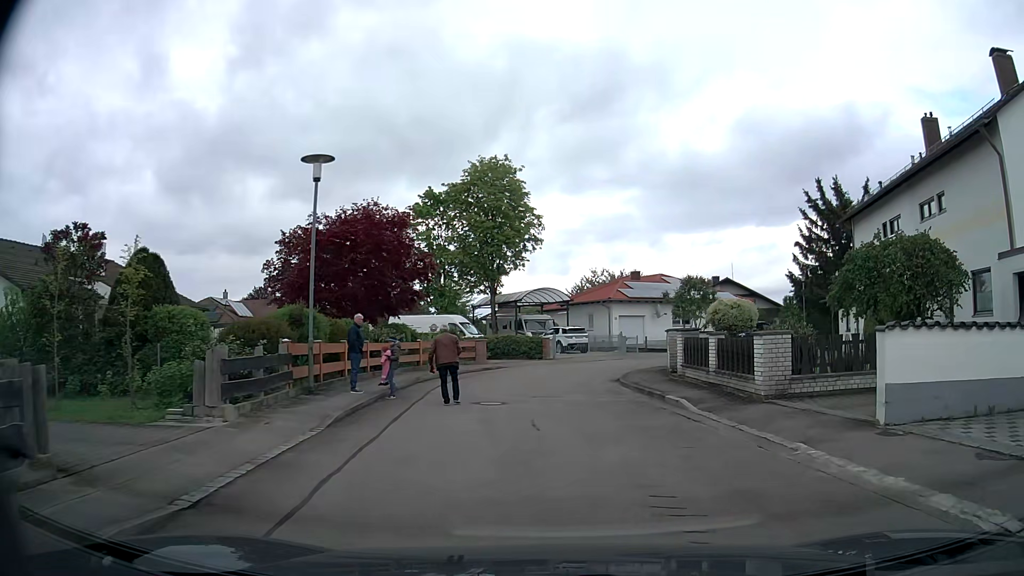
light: Day
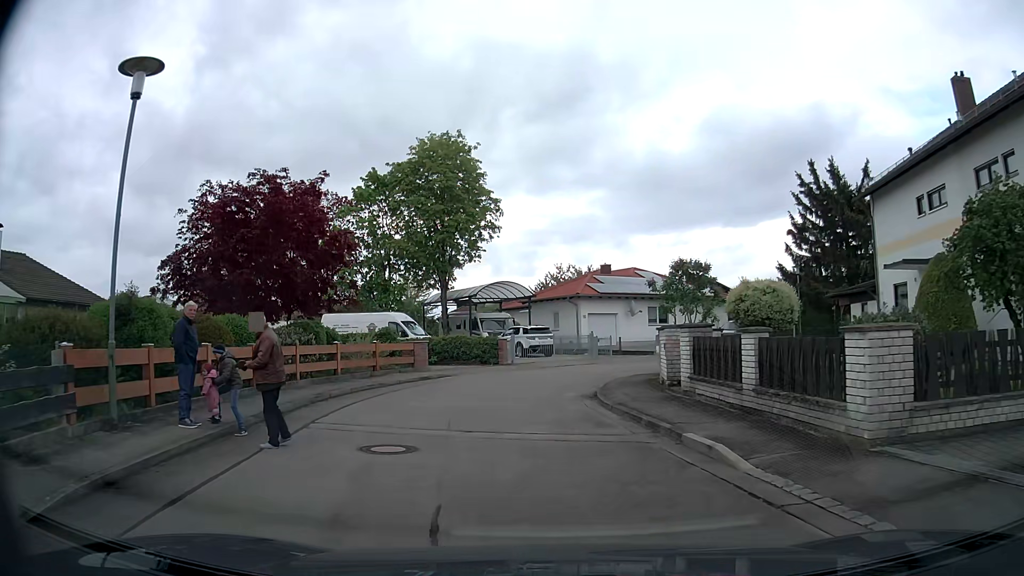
(+0.2, +5.9) m; +2°
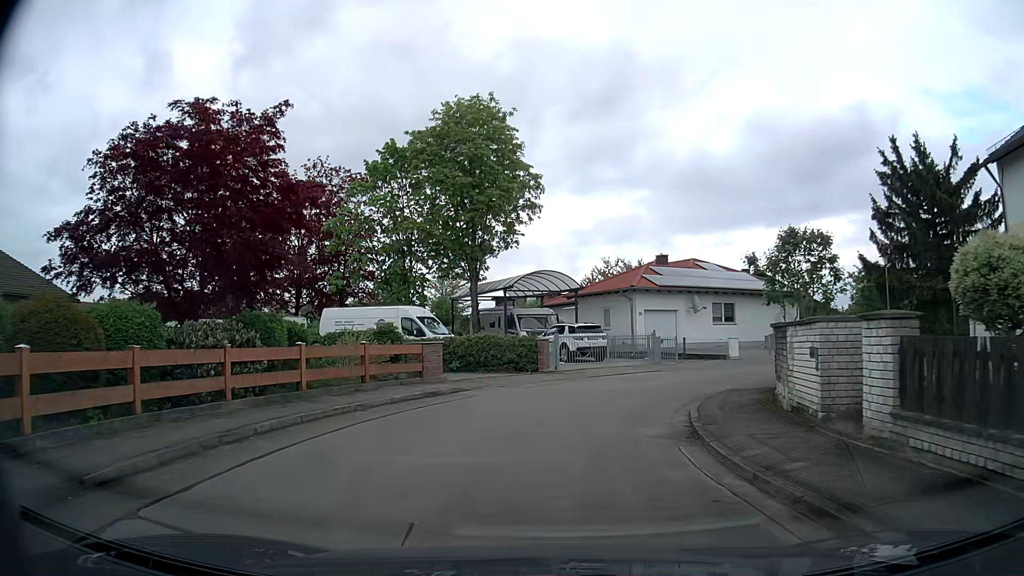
(-0.1, +6.5) m; -3°
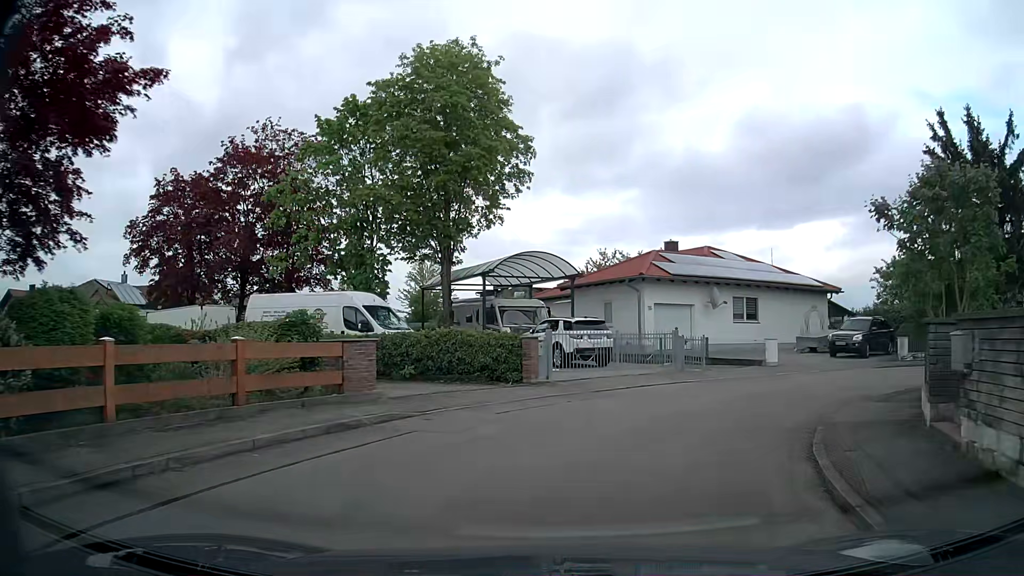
(0.0, +6.5) m; 0°
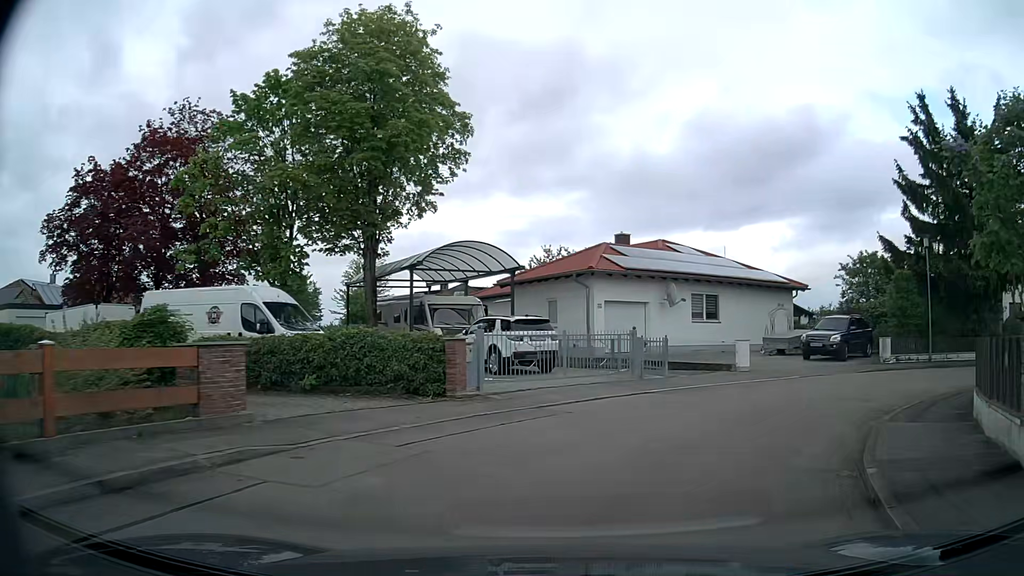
(+0.1, +3.3) m; +4°
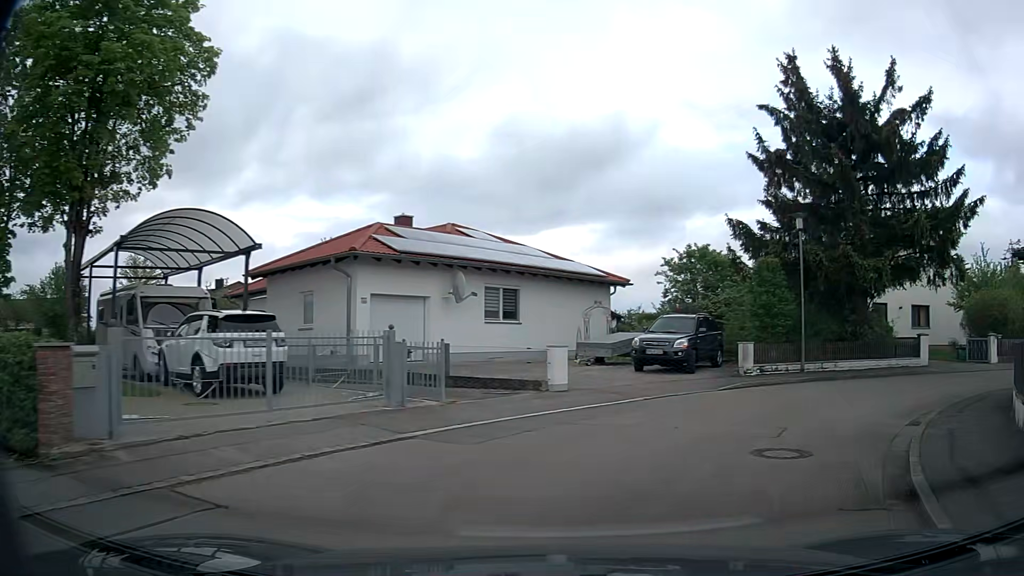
(+0.9, +6.4) m; +18°
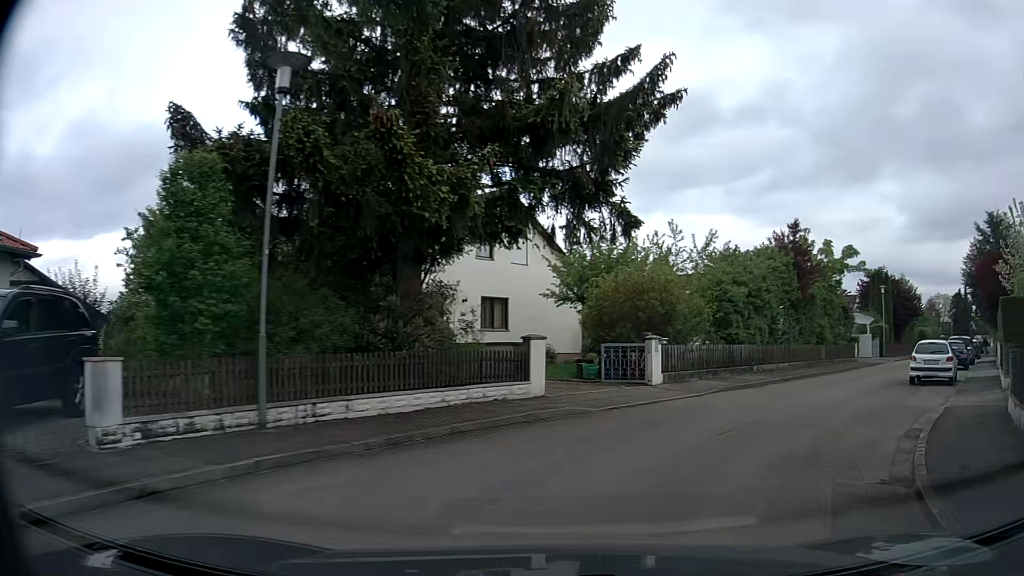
(+4.6, +12.3) m; +40°
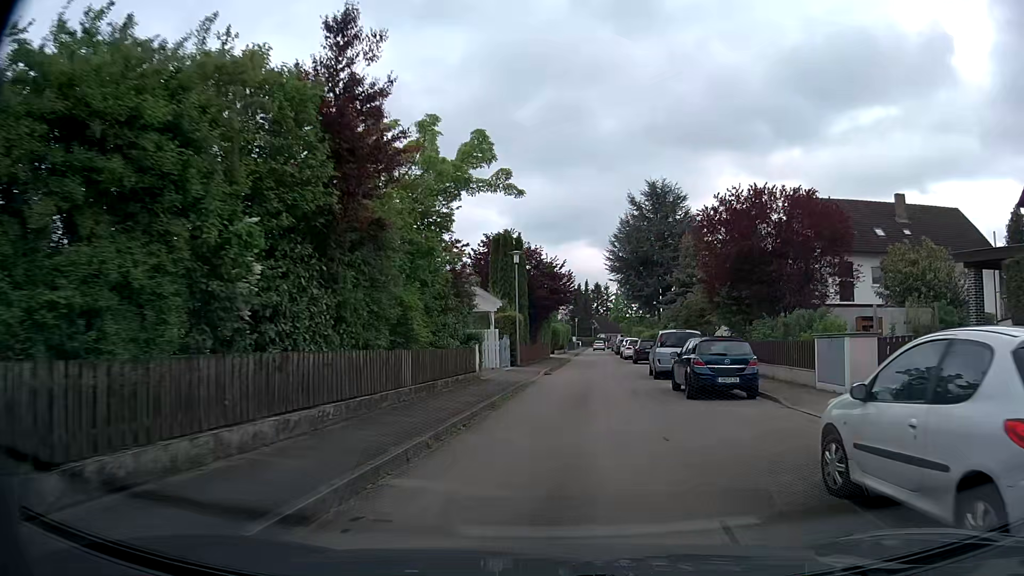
(+7.1, +18.8) m; +34°
(0, +10) (+1, +20) (+2, +30) (+3, +40) (+3, +50) (+4, +60) (+5, +70) (+6, +80) (+6, +90) (+7, +100) m
